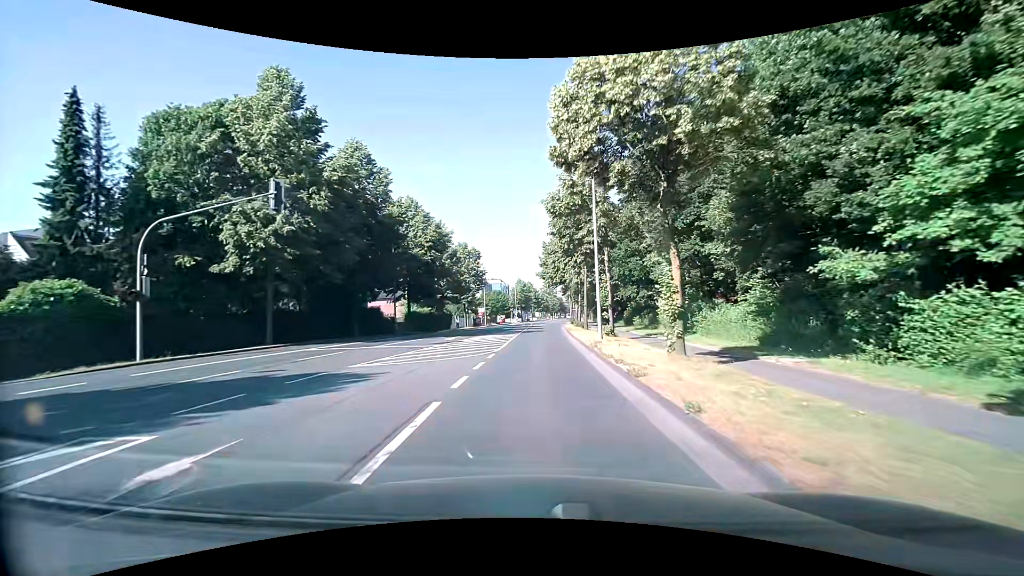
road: secondary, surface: asphalt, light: Day
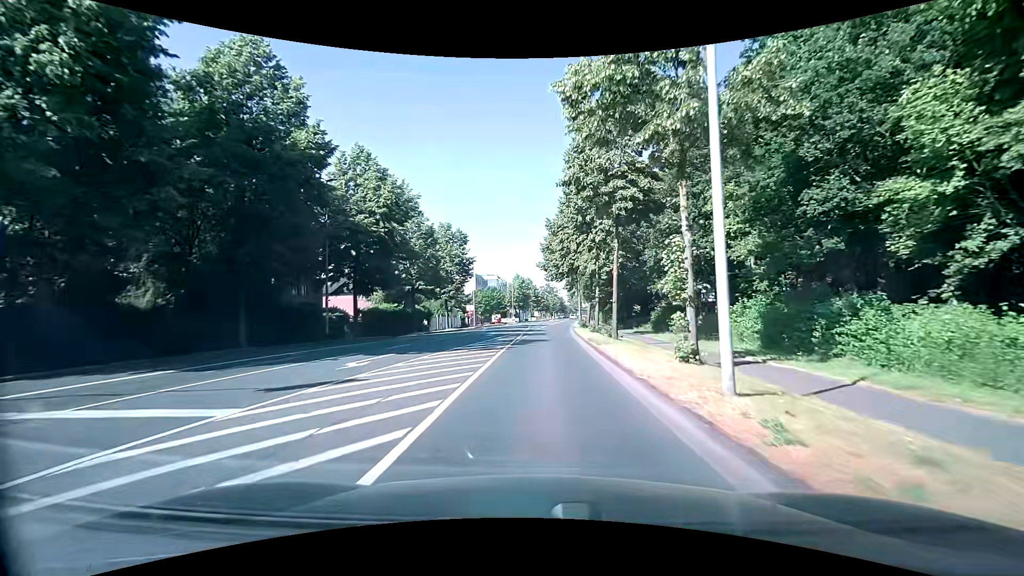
(+0.1, +15.1) m; -2°
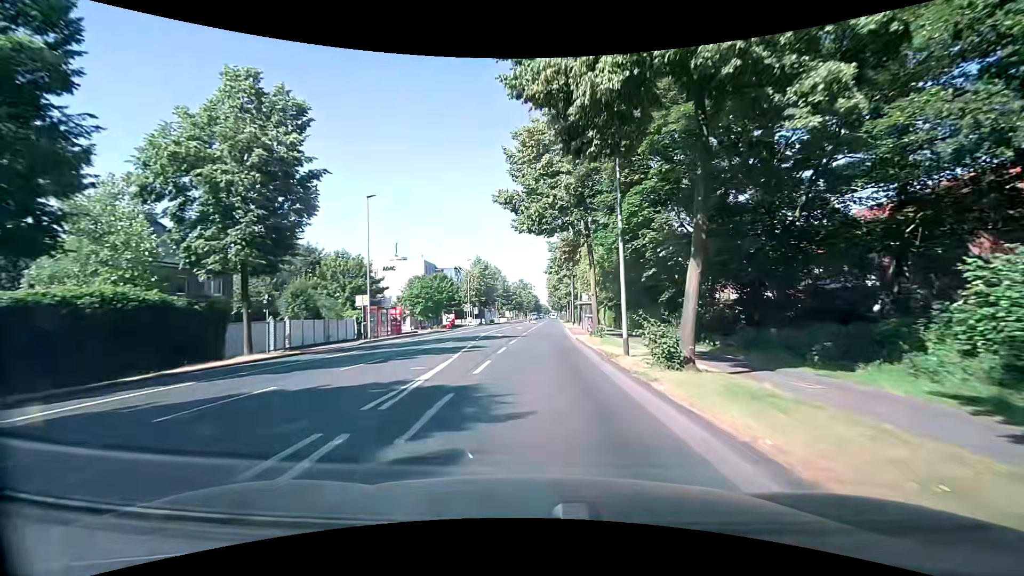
(+2.4, +37.4) m; +5°
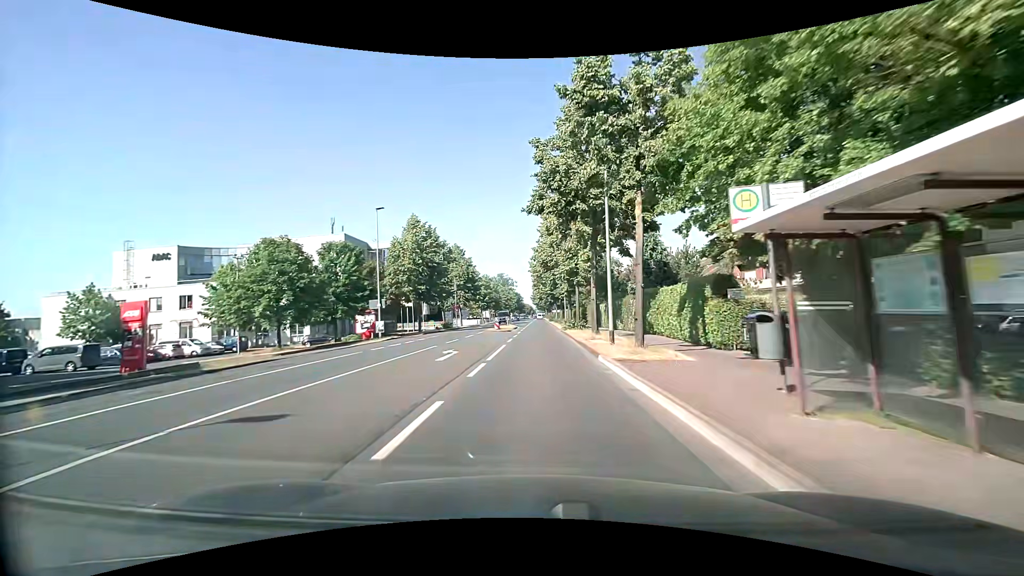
(+1.0, +37.6) m; +3°
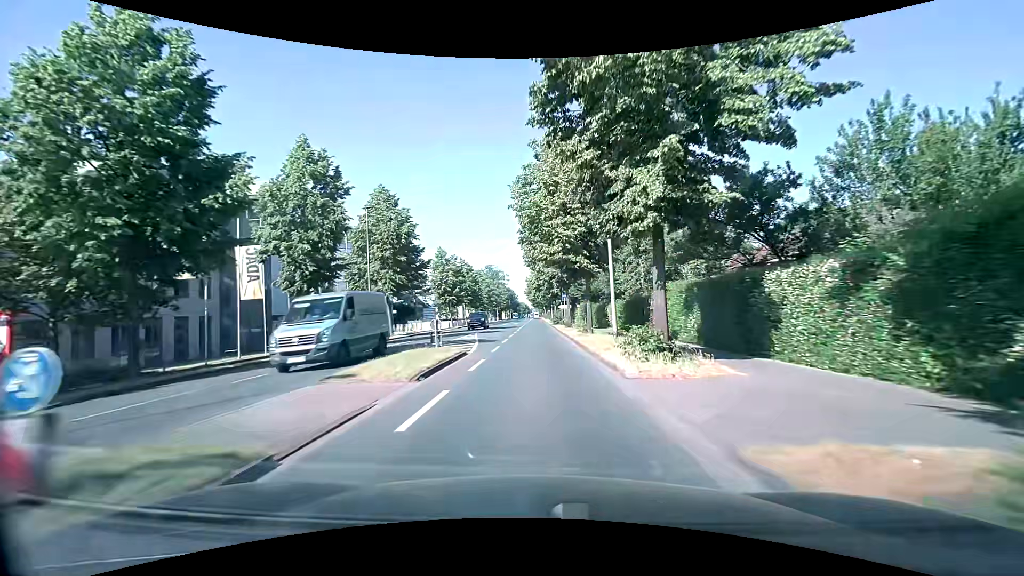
(+0.1, +37.9) m; 0°
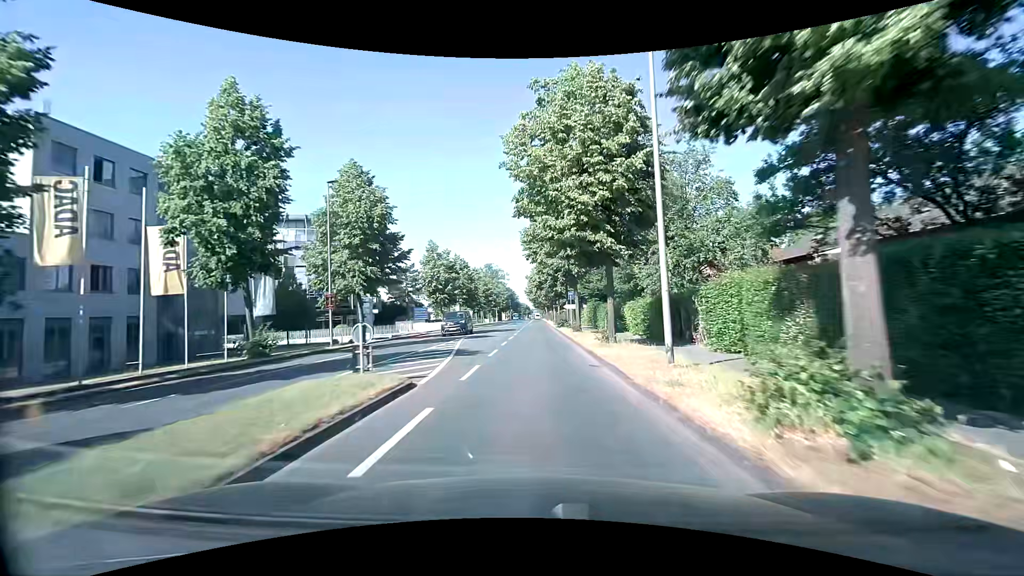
(+0.1, +7.6) m; 0°
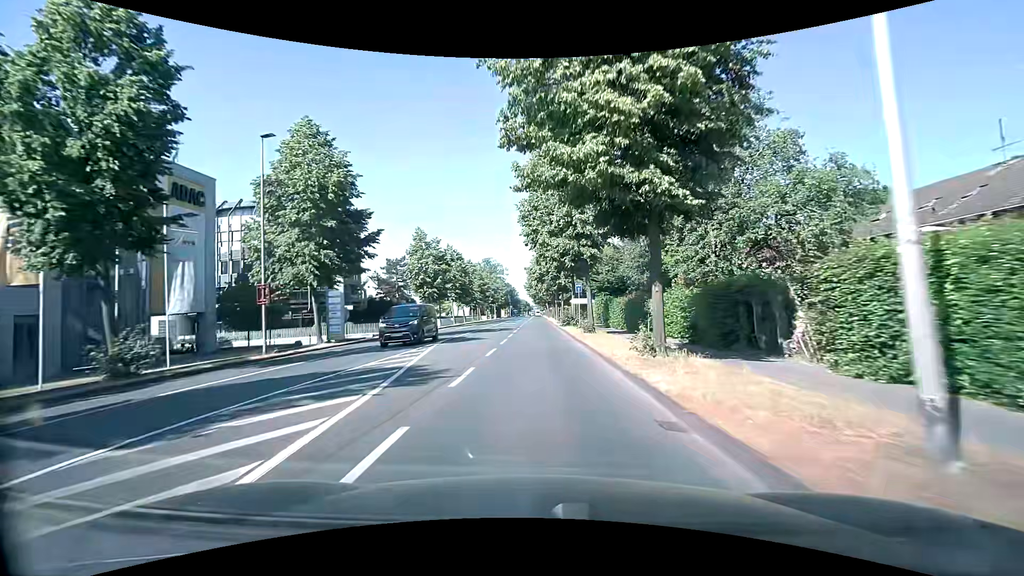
(0.0, +7.6) m; +1°
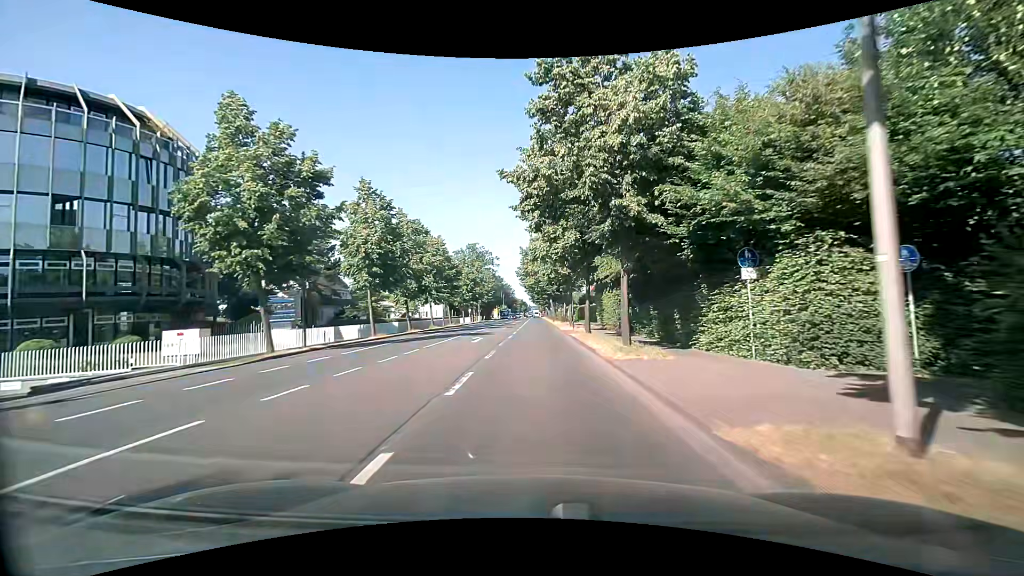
(-0.5, +38.0) m; 0°
(0, +10) (0, +20) (0, +30) (0, +40) (0, +50) (0, +60) (0, +70) (0, +80) (0, +90) (0, +100) m
